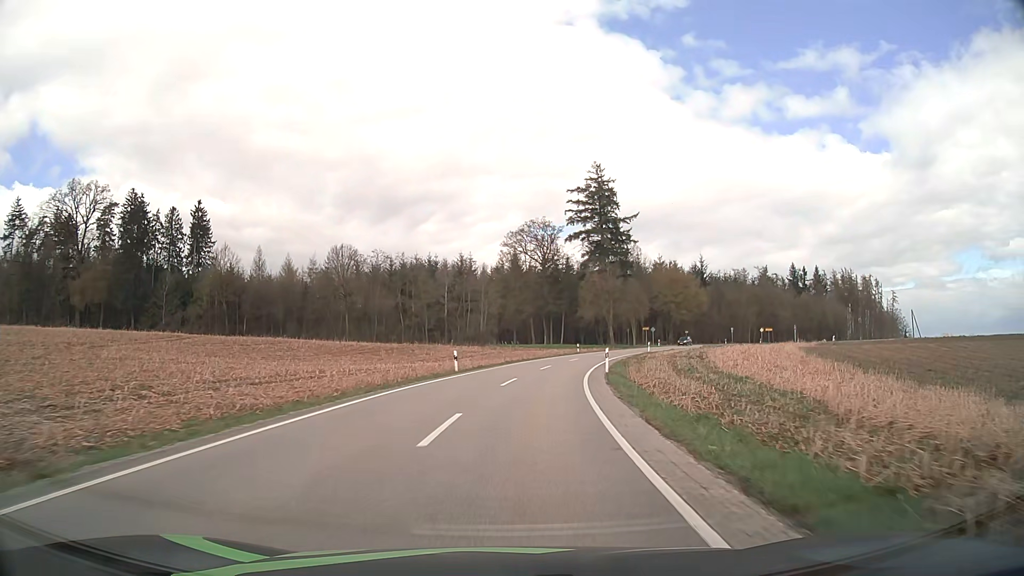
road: tertiary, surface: asphalt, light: Day
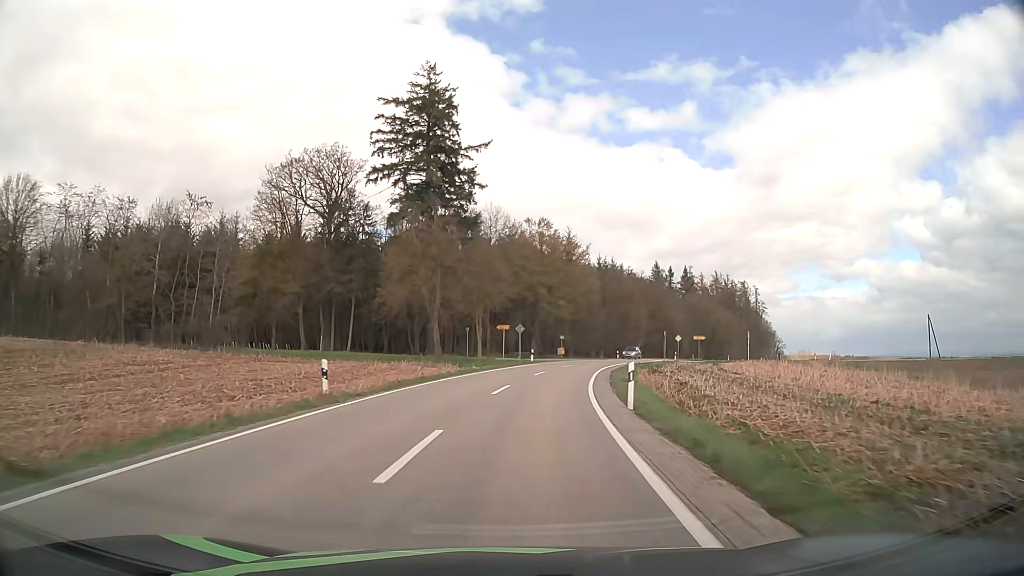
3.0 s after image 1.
(+6.8, +51.6) m; +16°
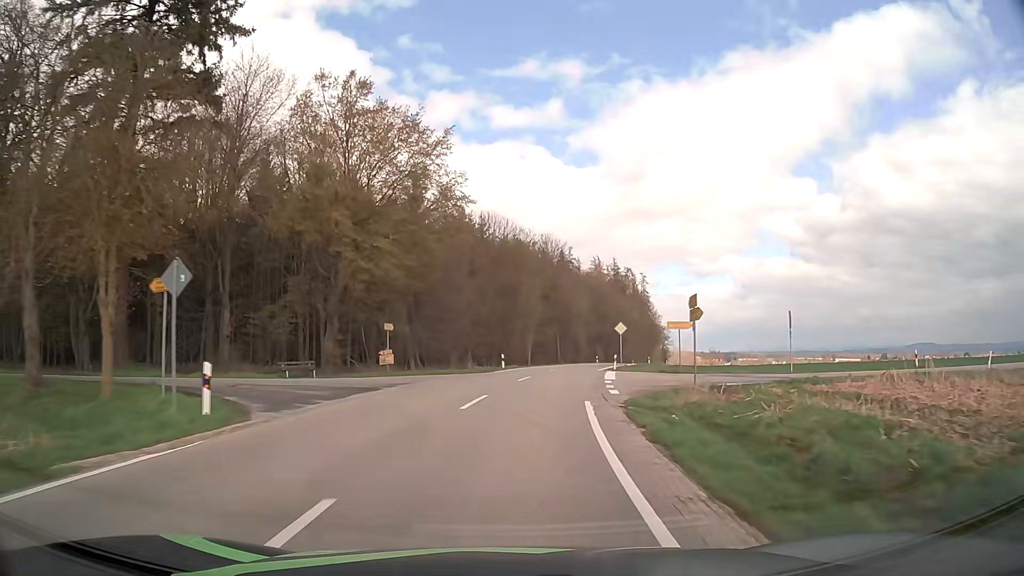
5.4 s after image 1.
(+4.7, +41.2) m; +12°
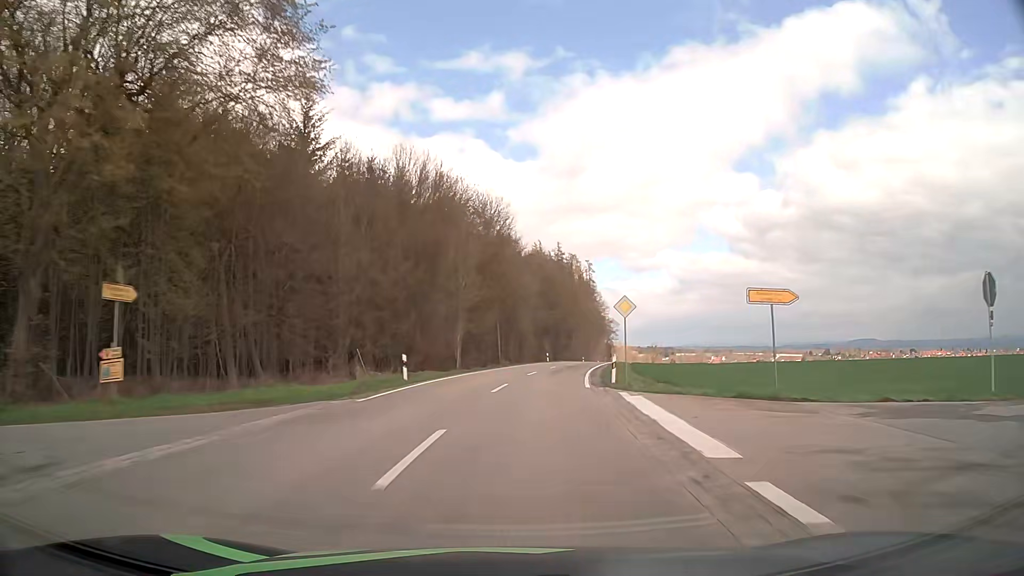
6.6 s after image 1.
(+0.9, +20.9) m; +5°
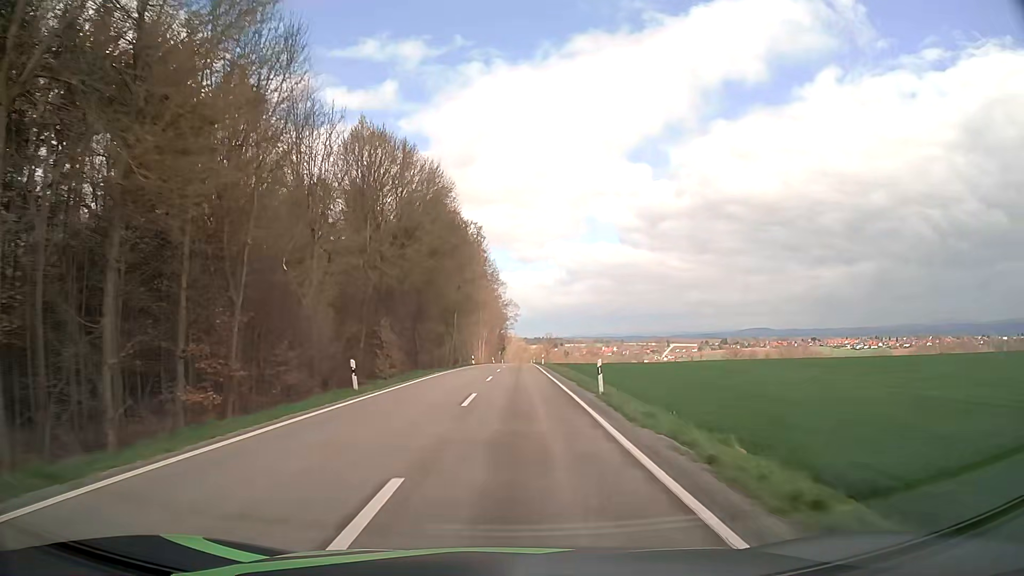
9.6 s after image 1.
(+5.5, +52.6) m; +10°
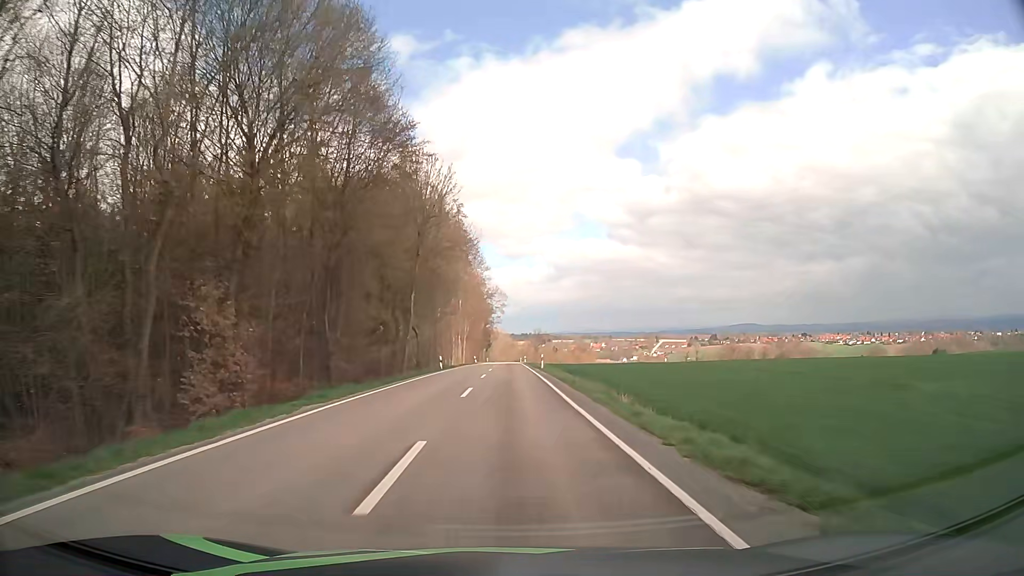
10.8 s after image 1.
(+0.2, +21.7) m; +1°
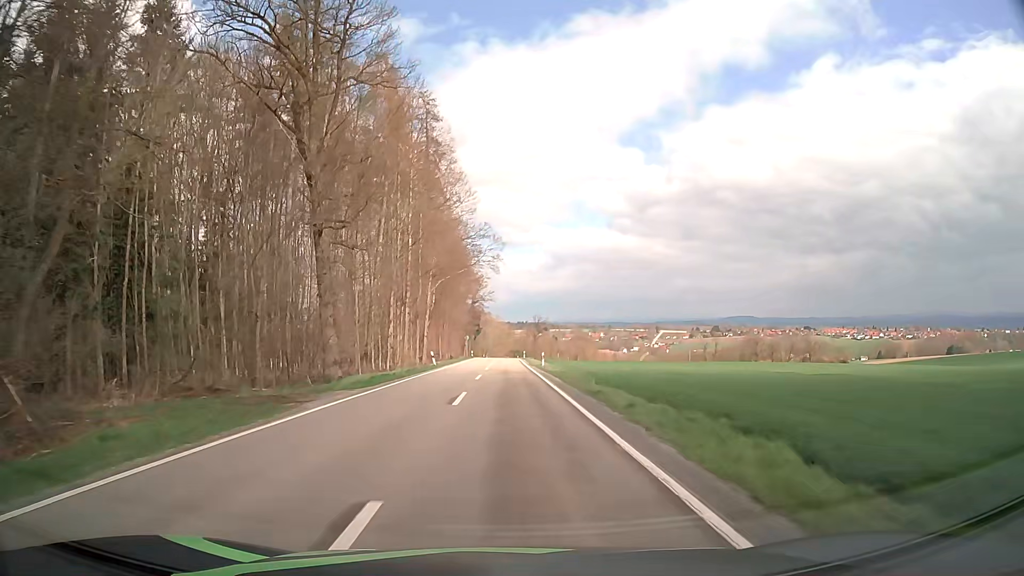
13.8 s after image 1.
(+0.2, +53.3) m; +1°
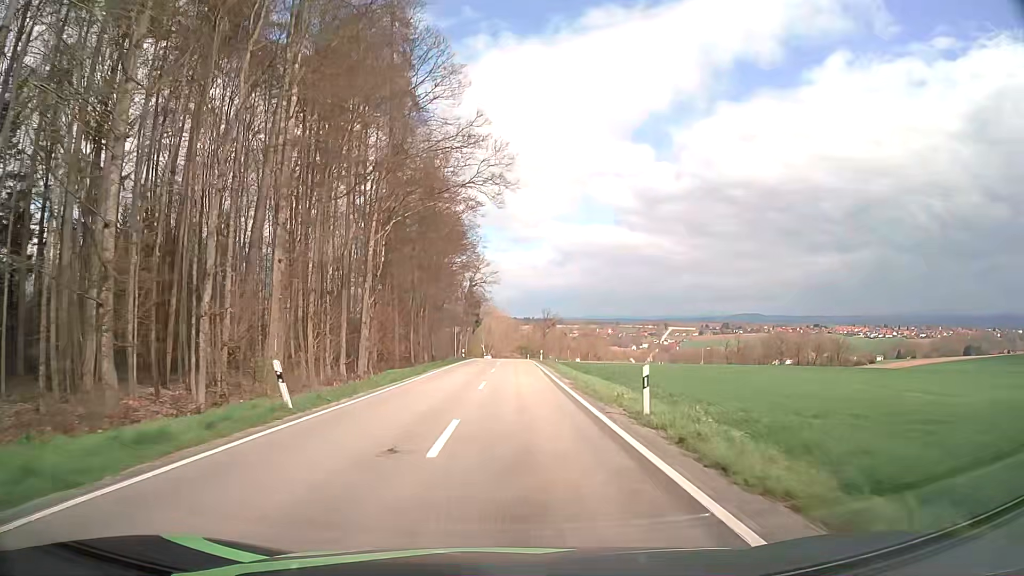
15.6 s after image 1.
(-0.2, +31.4) m; 0°
(0, +10) (0, +20) (0, +30) (0, +40) (0, +50) (0, +60) (+1, +70) (+1, +80) (+1, +90) (+1, +100) m
